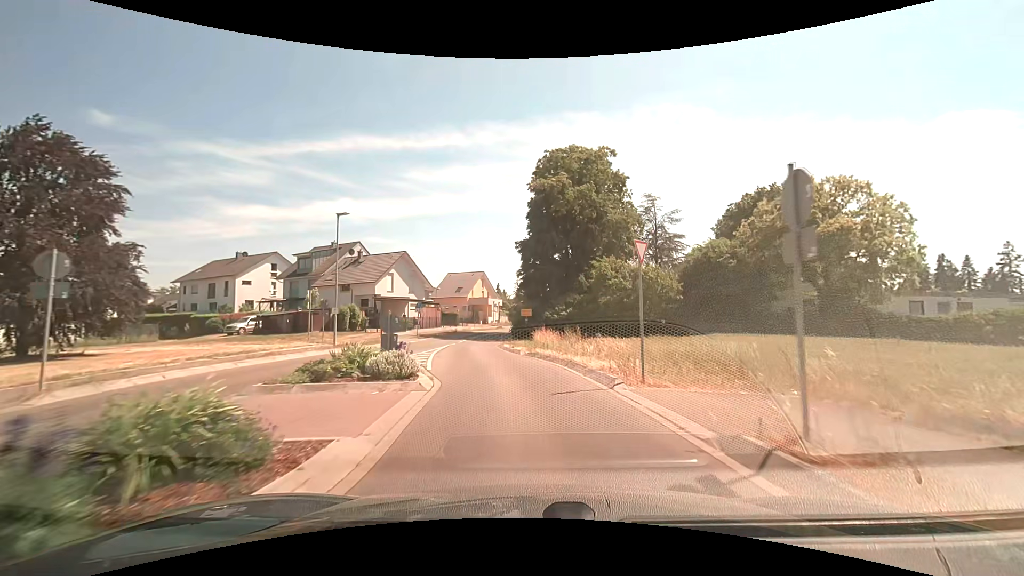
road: tertiary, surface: asphalt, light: Day
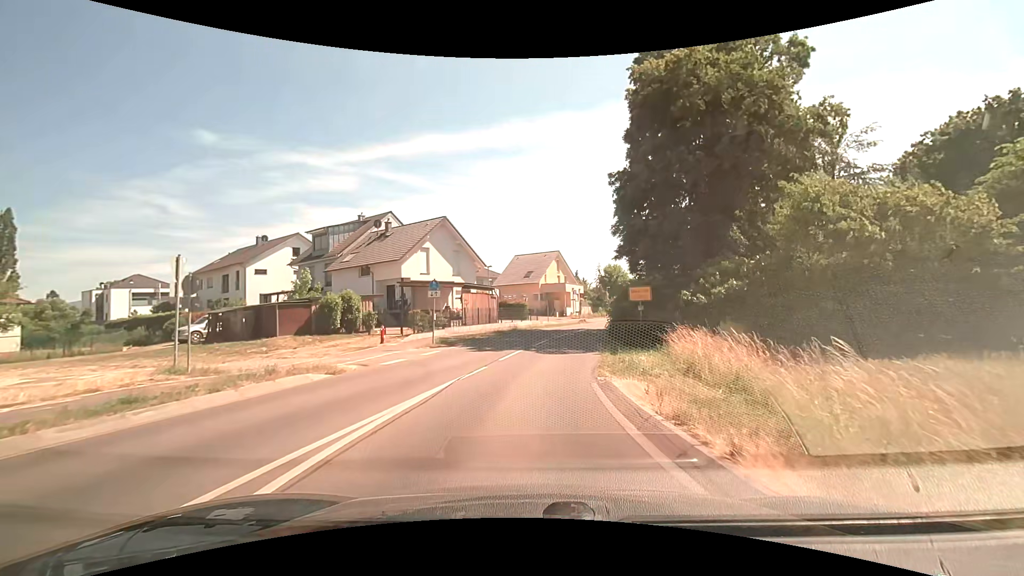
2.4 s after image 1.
(-1.3, +19.4) m; -9°
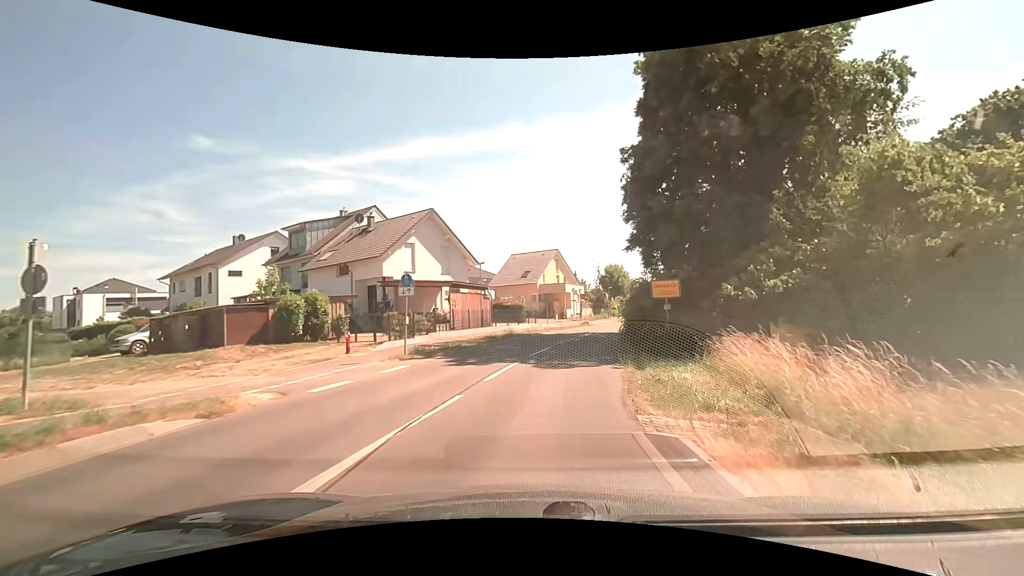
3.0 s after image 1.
(0.0, +4.5) m; 0°
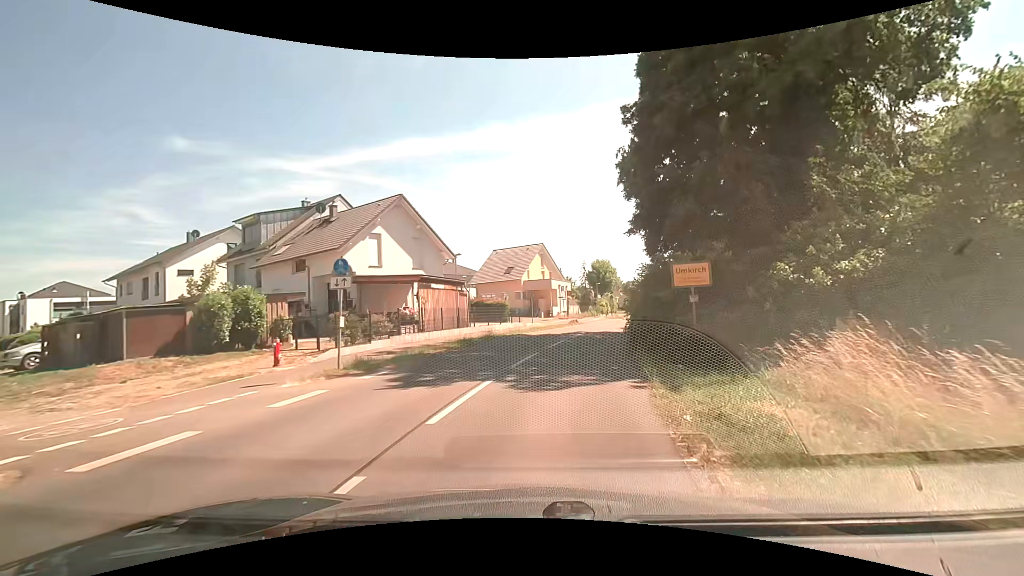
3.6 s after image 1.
(0.0, +4.5) m; +2°
(0, +10) (+2, +20) (+4, +30) (+7, +39) (+11, +49) (+14, +58) (+17, +68) (+20, +77) (+23, +87) (+24, +97) m
